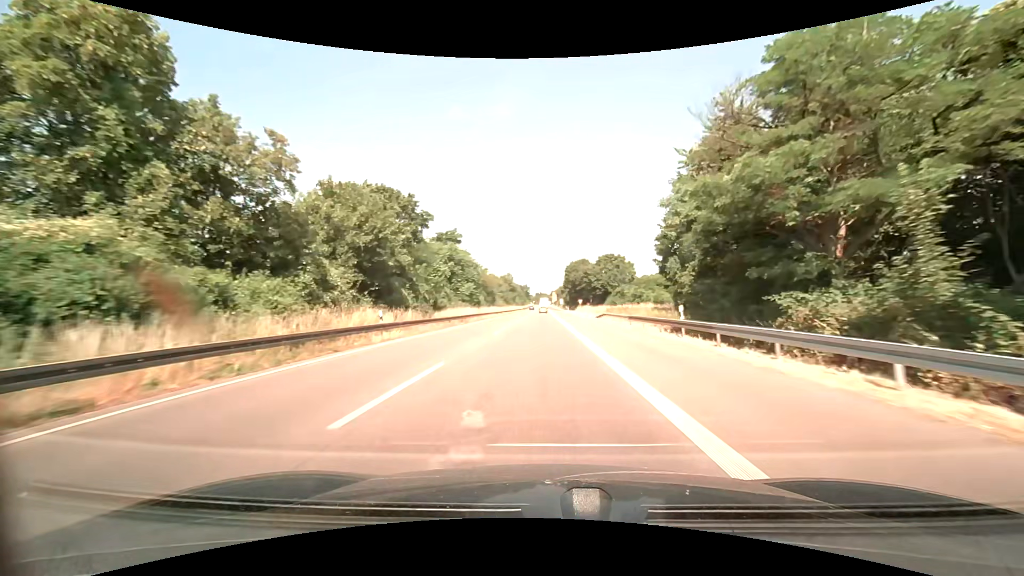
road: trunk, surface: asphalt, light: Day
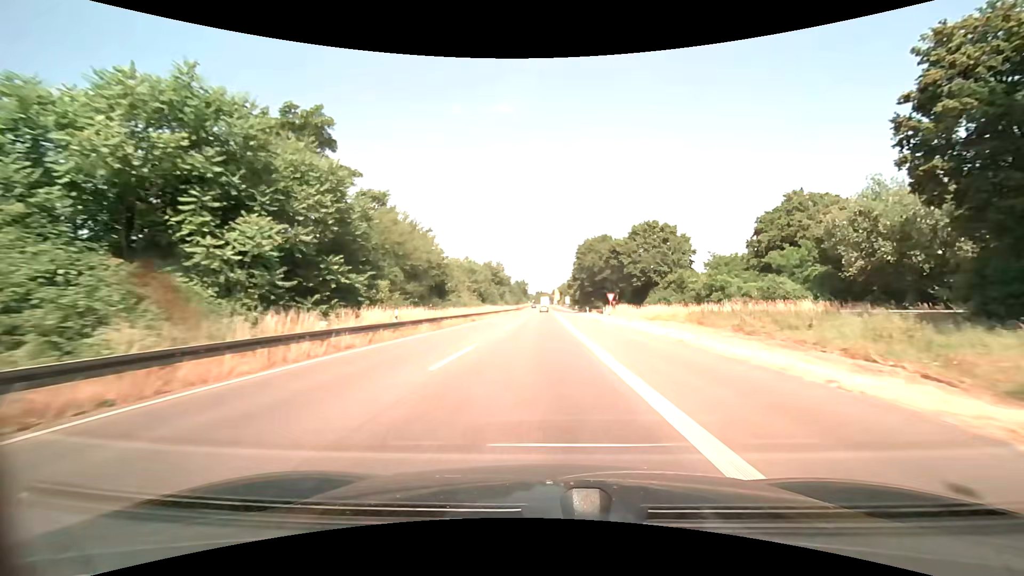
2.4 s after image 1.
(-0.2, +50.1) m; 0°
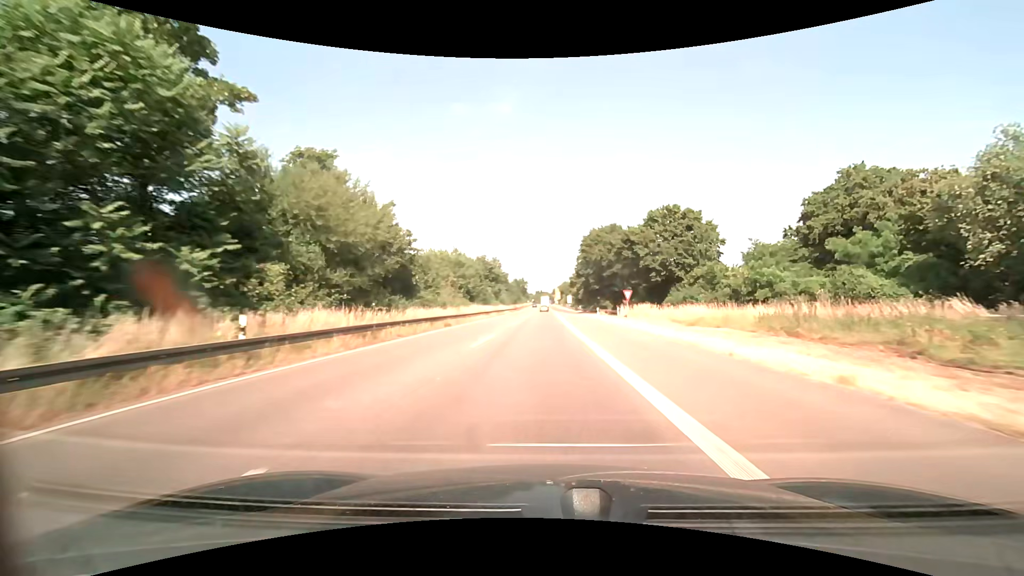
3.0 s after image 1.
(0.0, +12.5) m; 0°
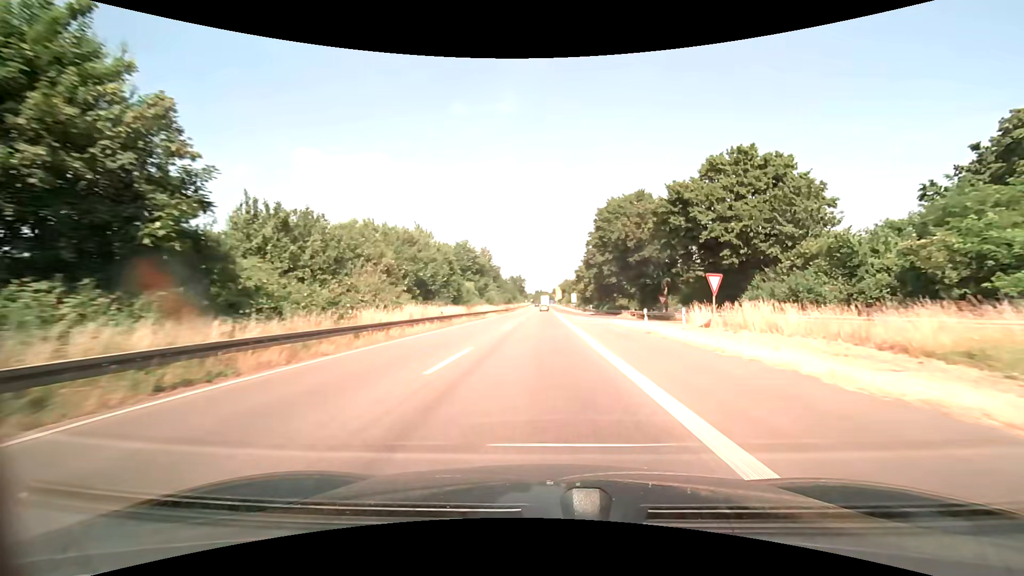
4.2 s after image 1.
(0.0, +25.0) m; 0°
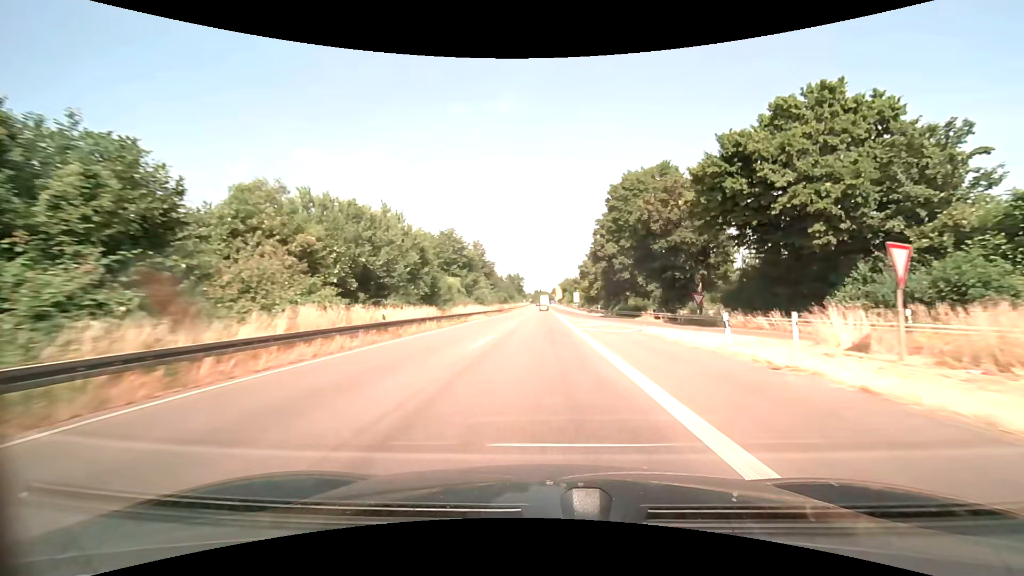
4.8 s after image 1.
(0.0, +12.5) m; 0°
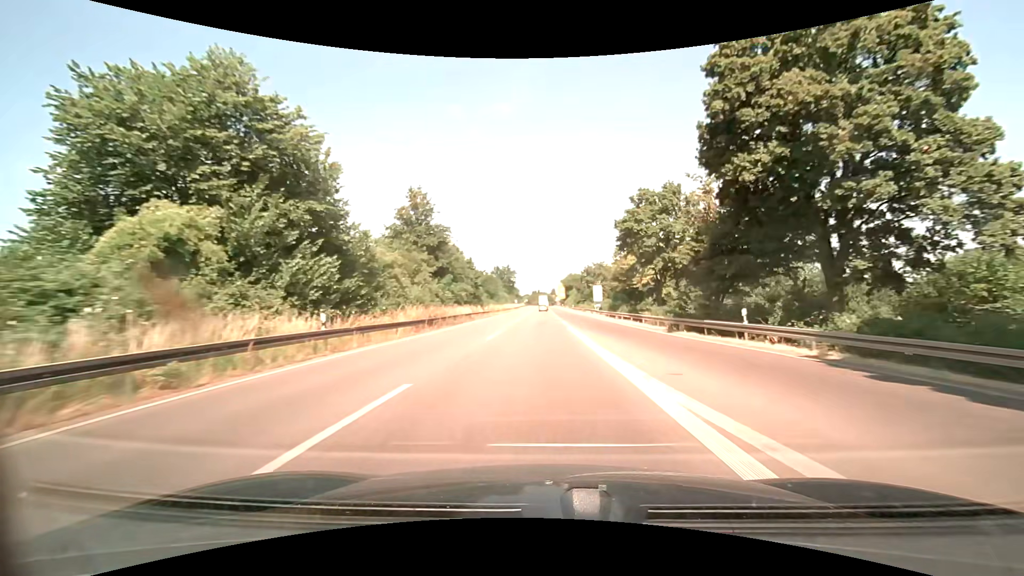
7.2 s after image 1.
(0.0, +49.9) m; 0°
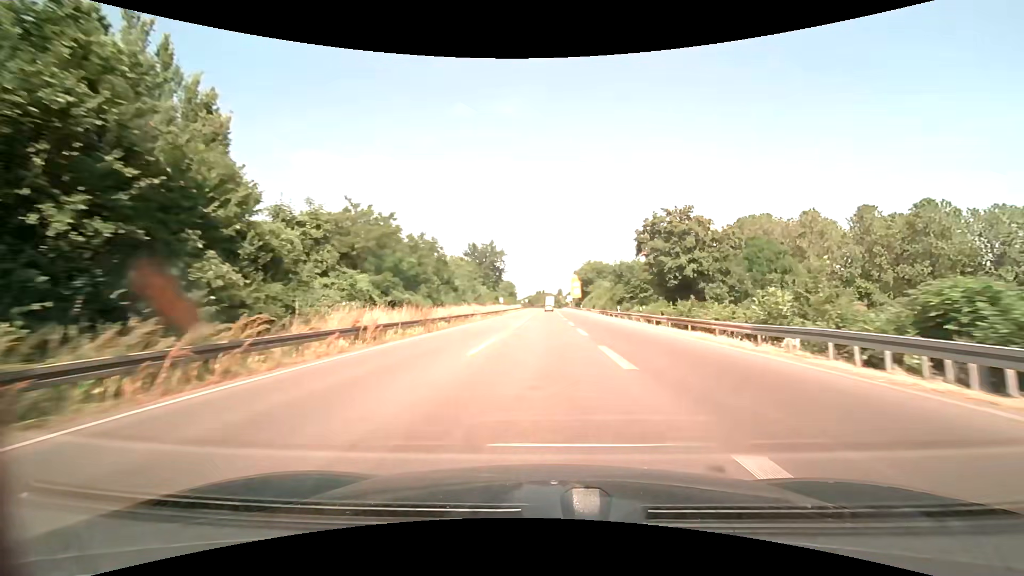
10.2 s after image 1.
(-0.2, +62.4) m; -1°
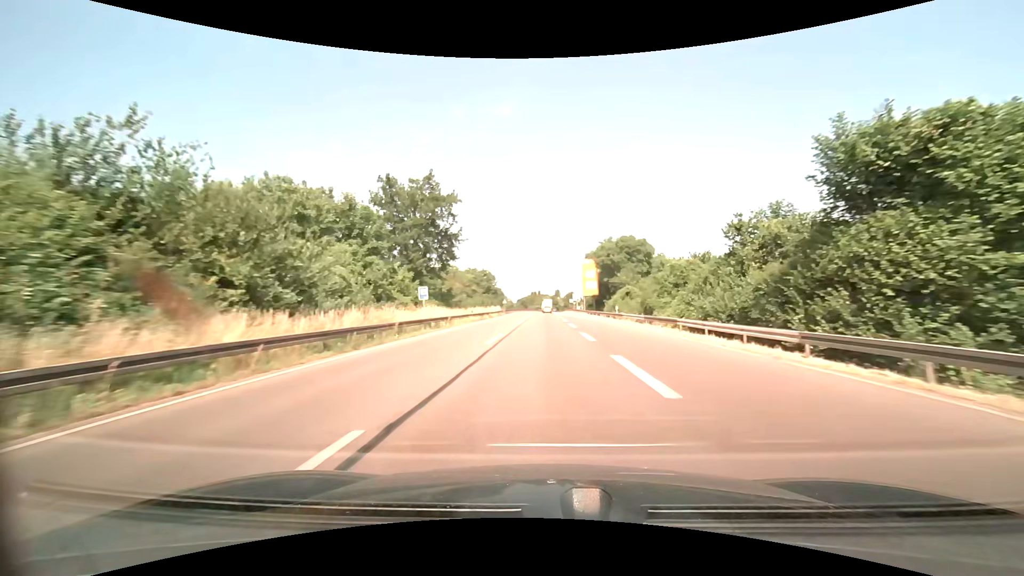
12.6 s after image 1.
(+0.3, +51.3) m; 0°
(0, +10) (0, +20) (0, +30) (0, +40) (0, +50) (0, +60) (+1, +70) (+1, +80) (+1, +90) (+1, +100) m
